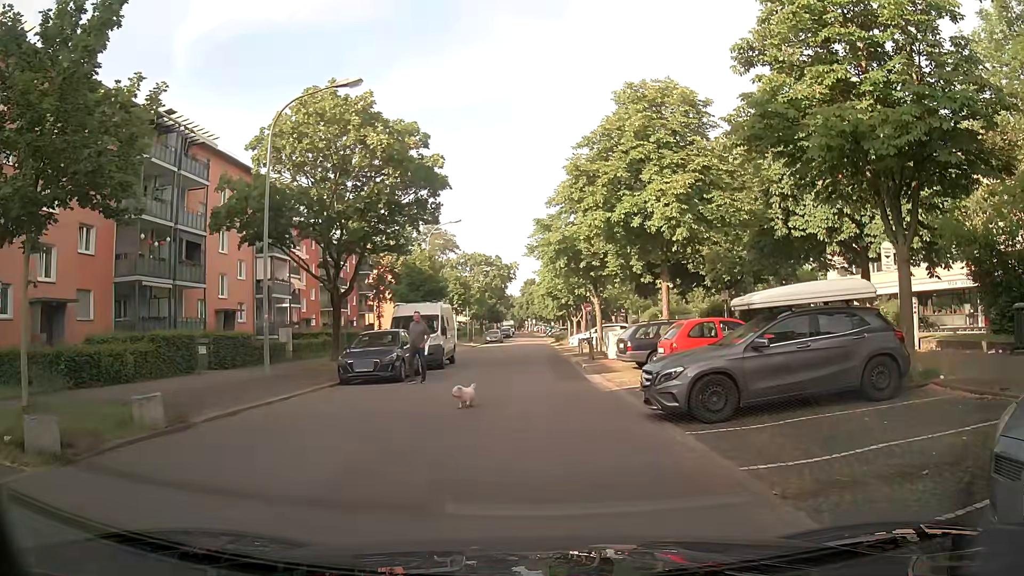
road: residential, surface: asphalt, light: Day
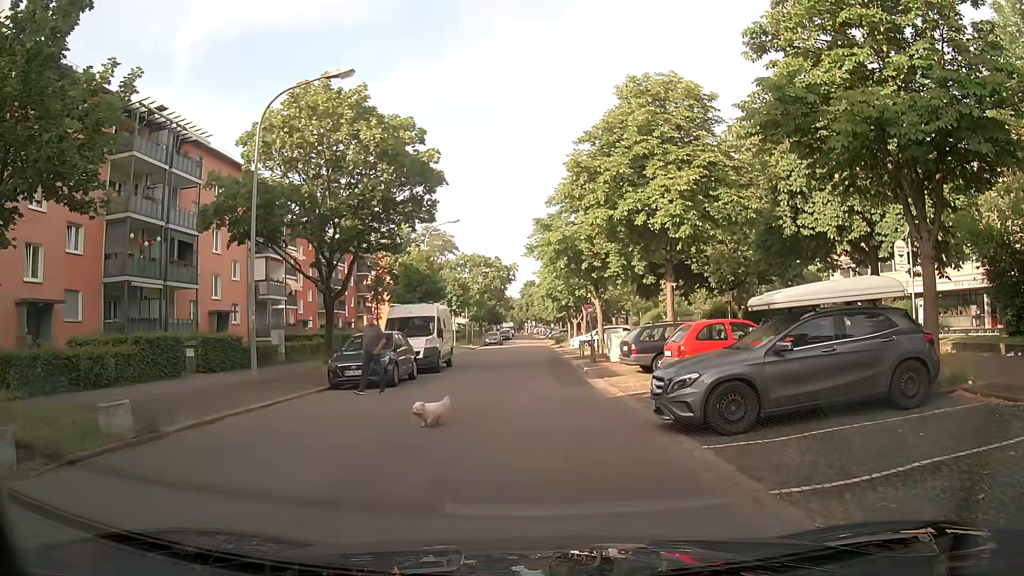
(0.0, +0.9) m; 0°
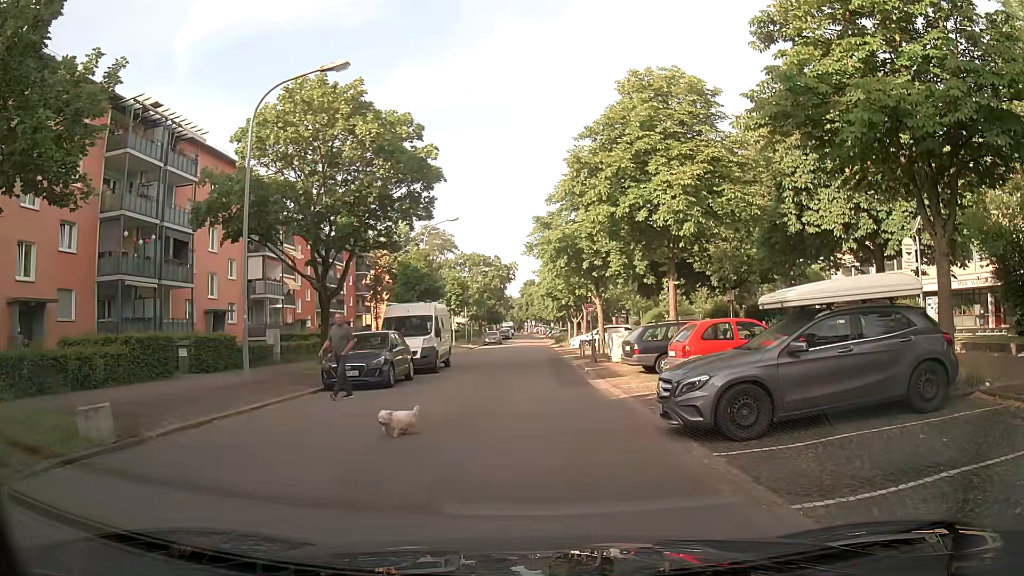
(0.0, +0.5) m; 0°
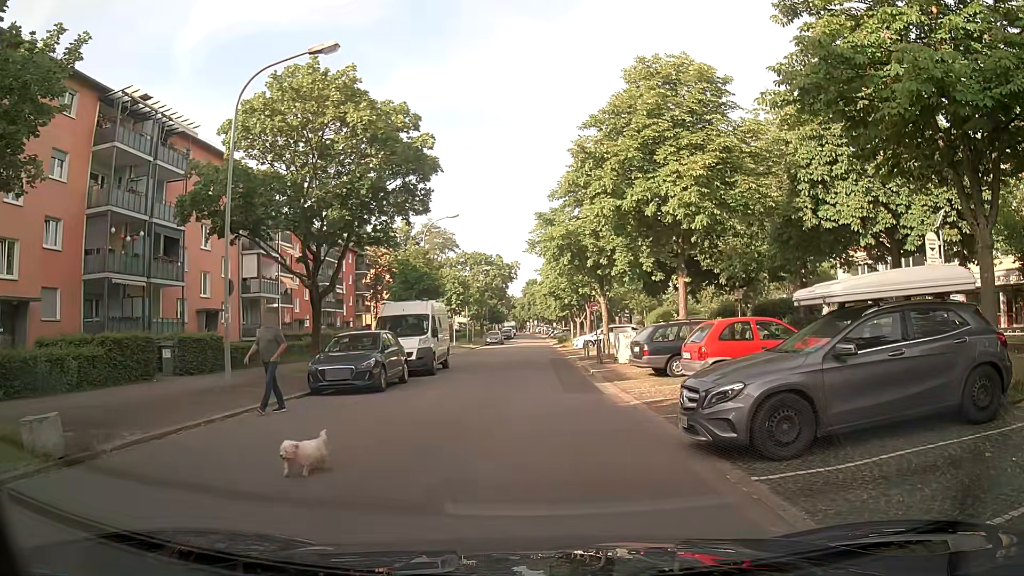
(0.0, +1.3) m; 0°
